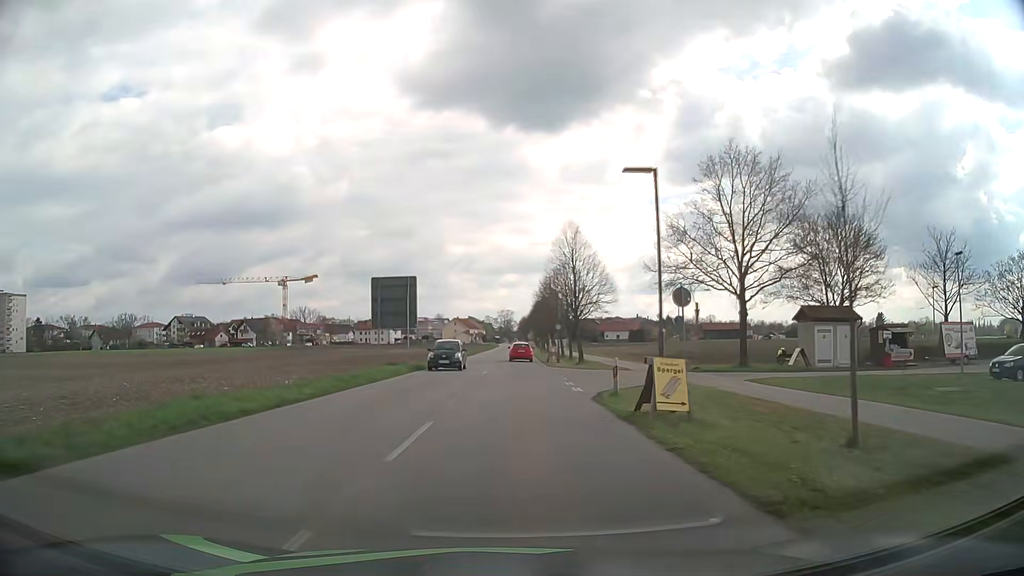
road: residential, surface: asphalt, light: Day
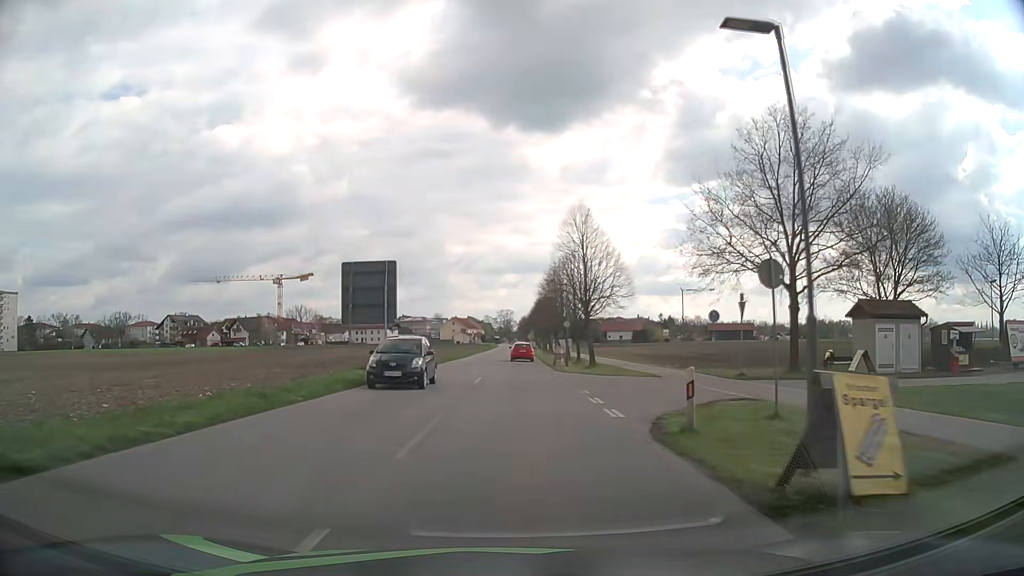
(+0.1, +7.0) m; +1°
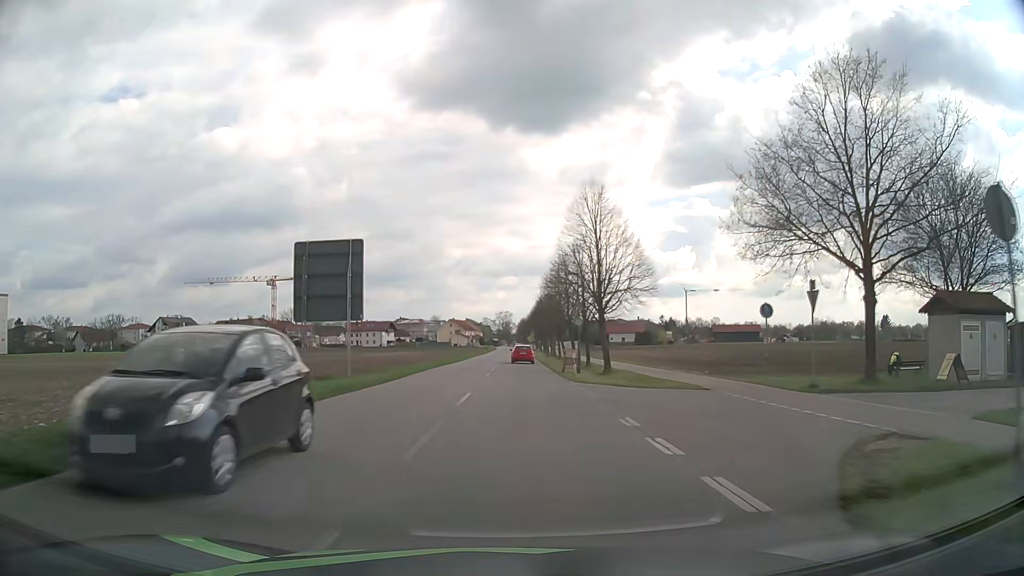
(0.0, +7.2) m; 0°
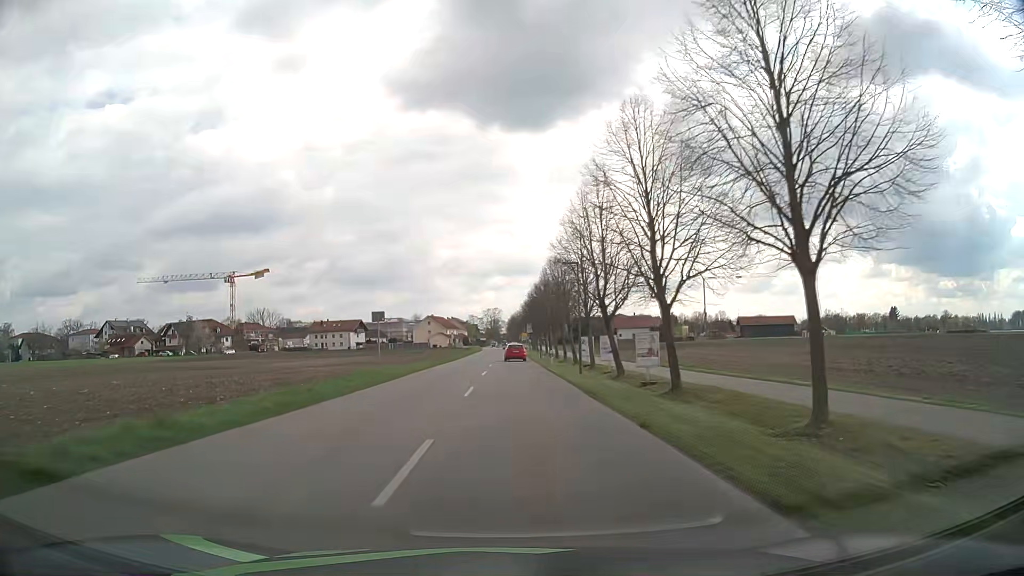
(+0.4, +37.6) m; +1°
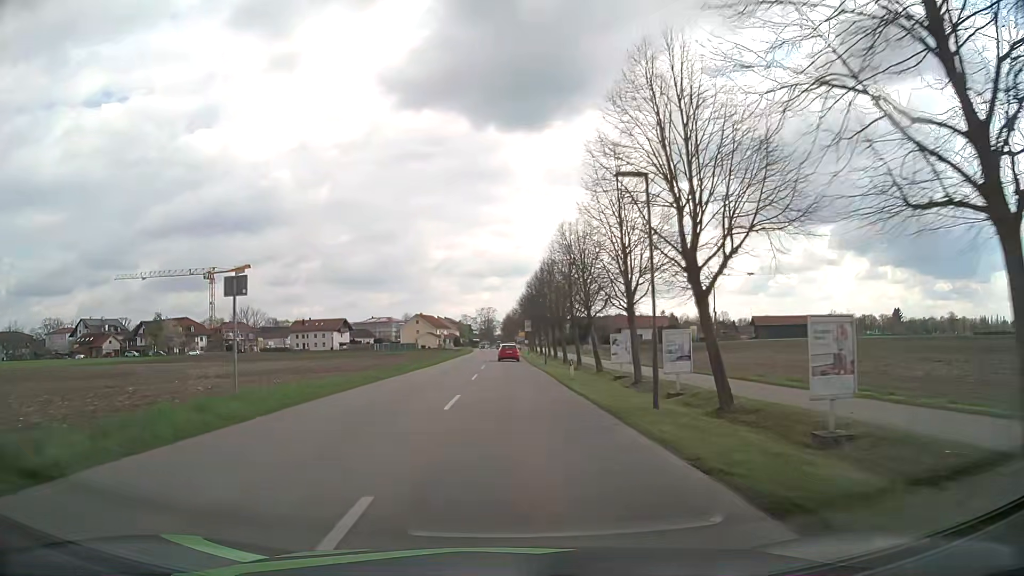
(+0.1, +15.8) m; 0°
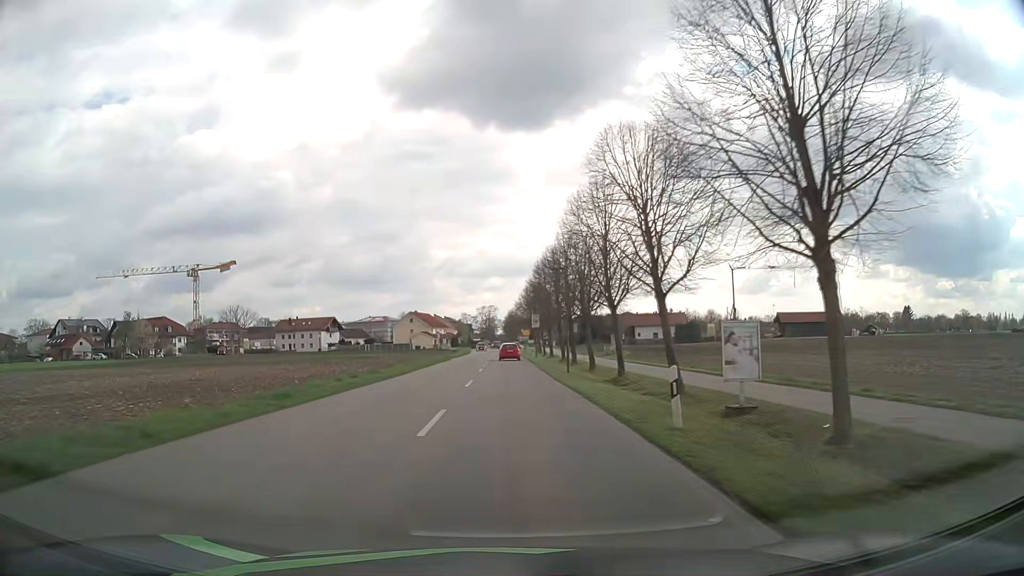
(0.0, +16.2) m; 0°
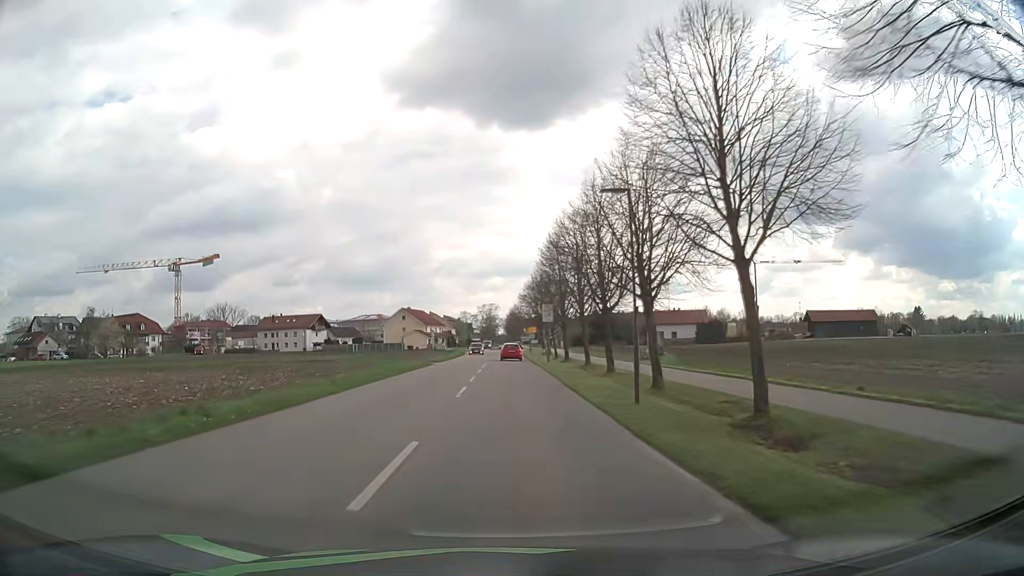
(0.0, +16.5) m; 0°
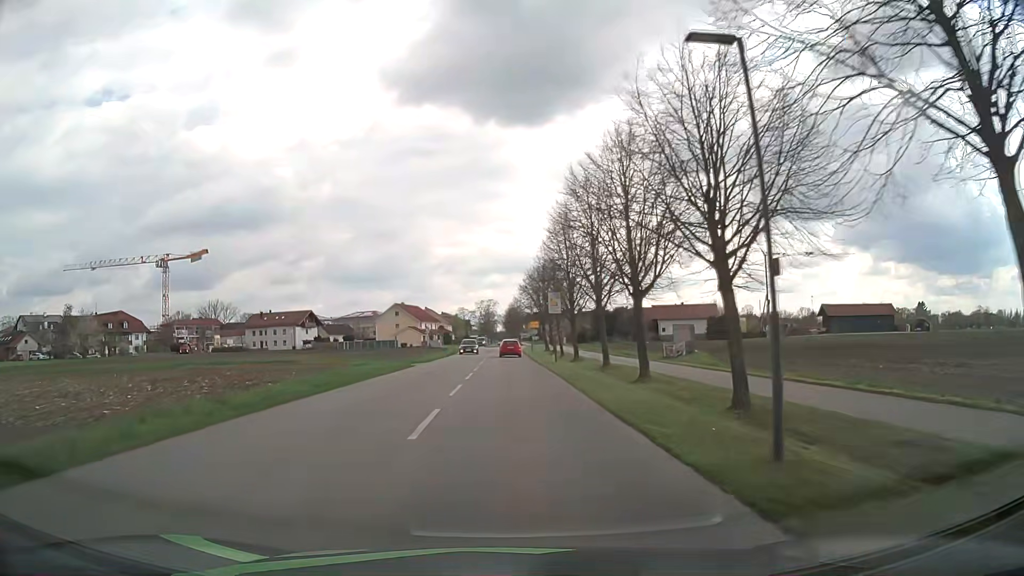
(0.0, +8.3) m; 0°
(0, +10) (0, +20) (0, +30) (0, +40) (0, +50) (0, +60) (0, +70) (0, +80) (+1, +90) (+1, +100) m
